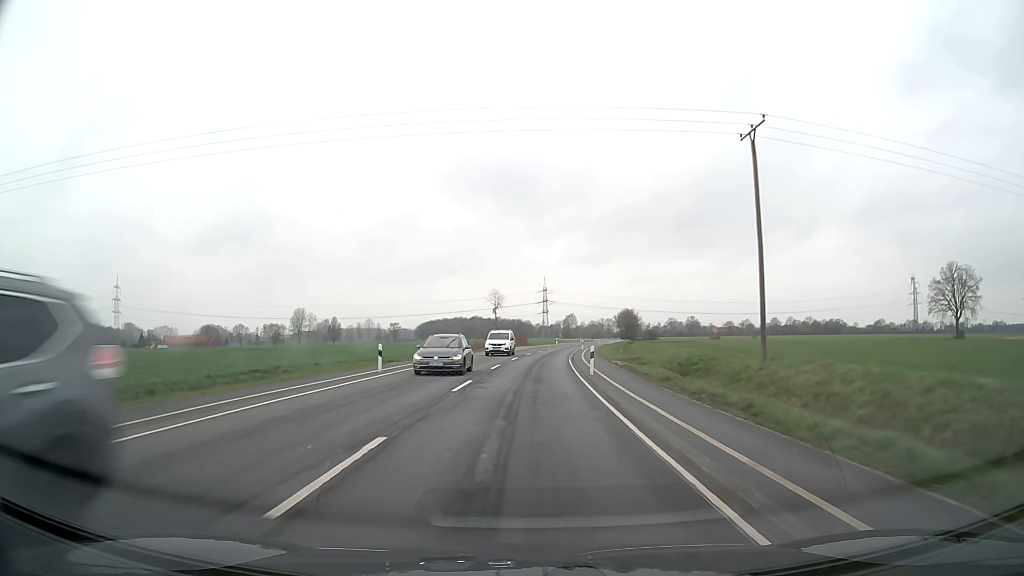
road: secondary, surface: asphalt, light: Day
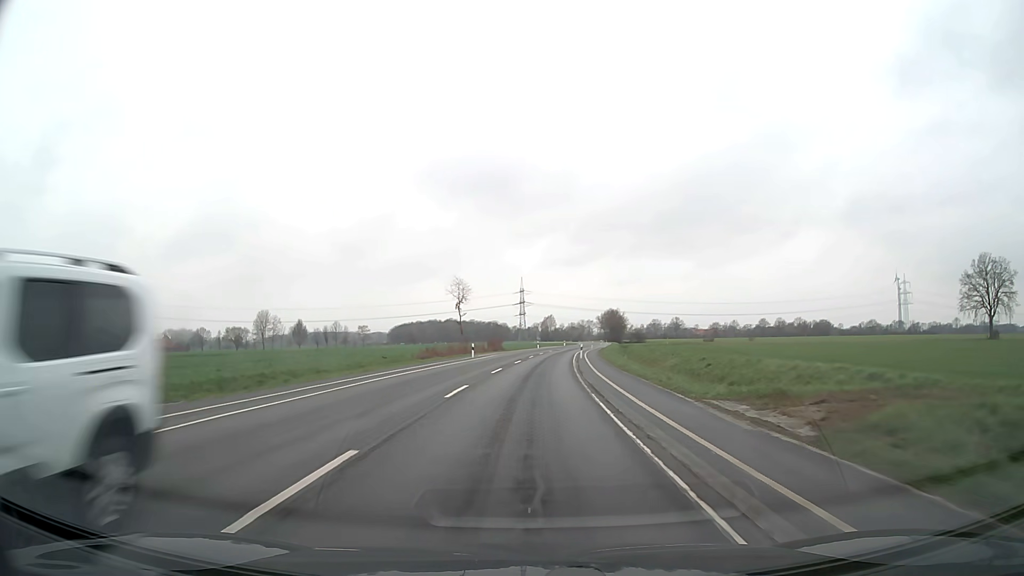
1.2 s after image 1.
(+0.4, +25.0) m; +2°
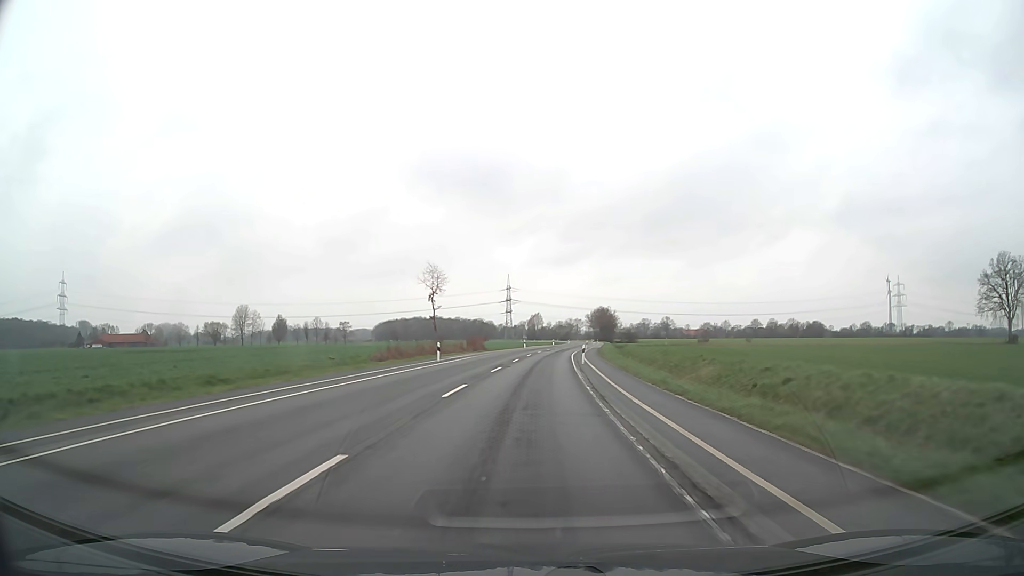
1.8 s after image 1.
(+0.1, +12.5) m; +1°
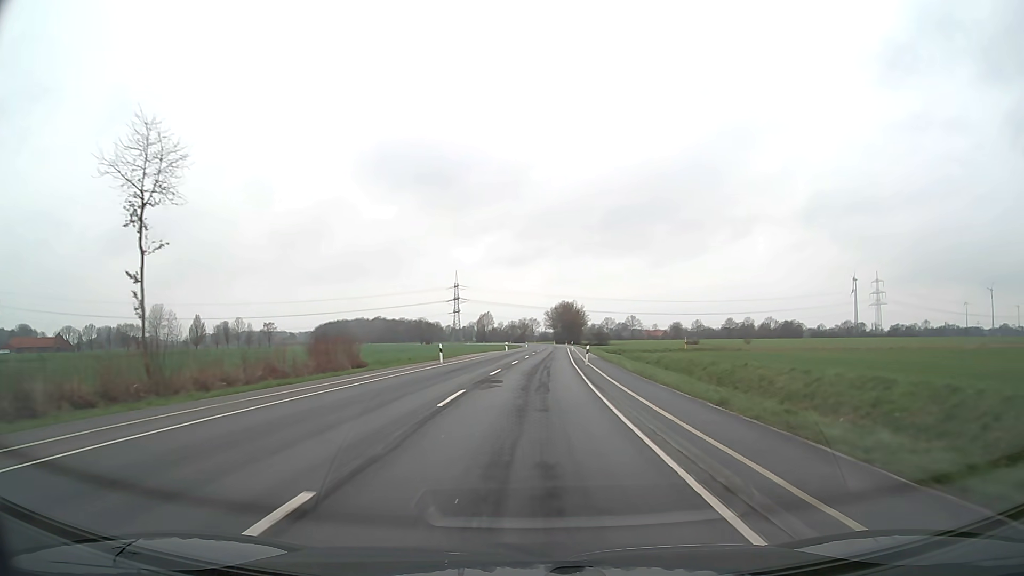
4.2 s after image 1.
(+1.8, +50.0) m; +4°
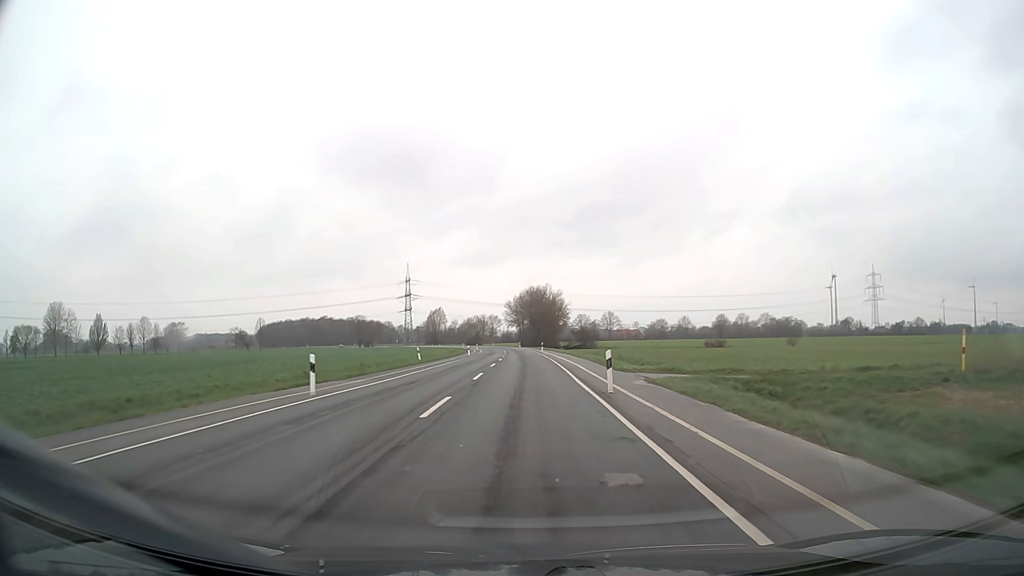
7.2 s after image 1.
(+2.3, +62.6) m; +3°
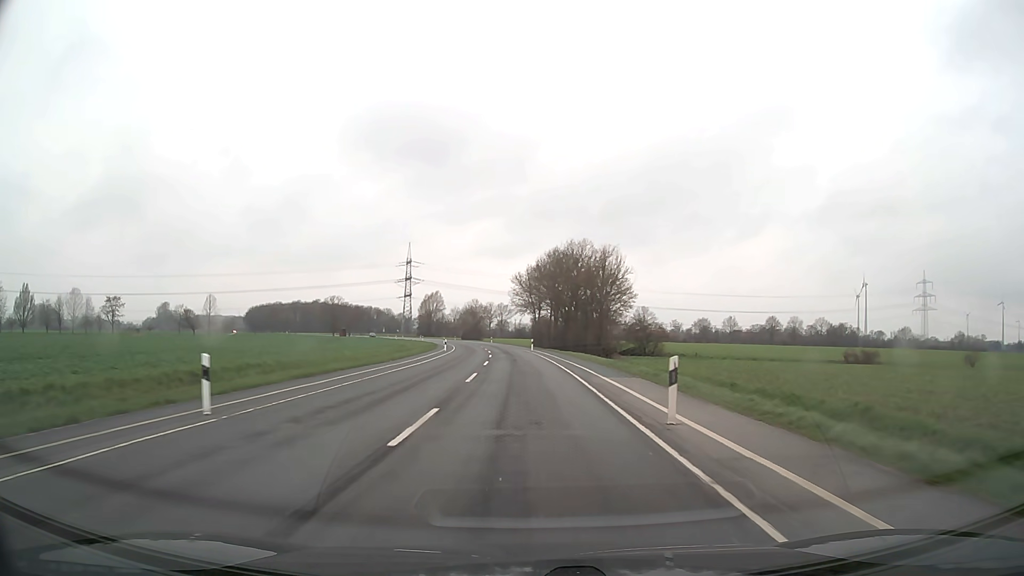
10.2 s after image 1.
(-0.5, +62.7) m; -1°
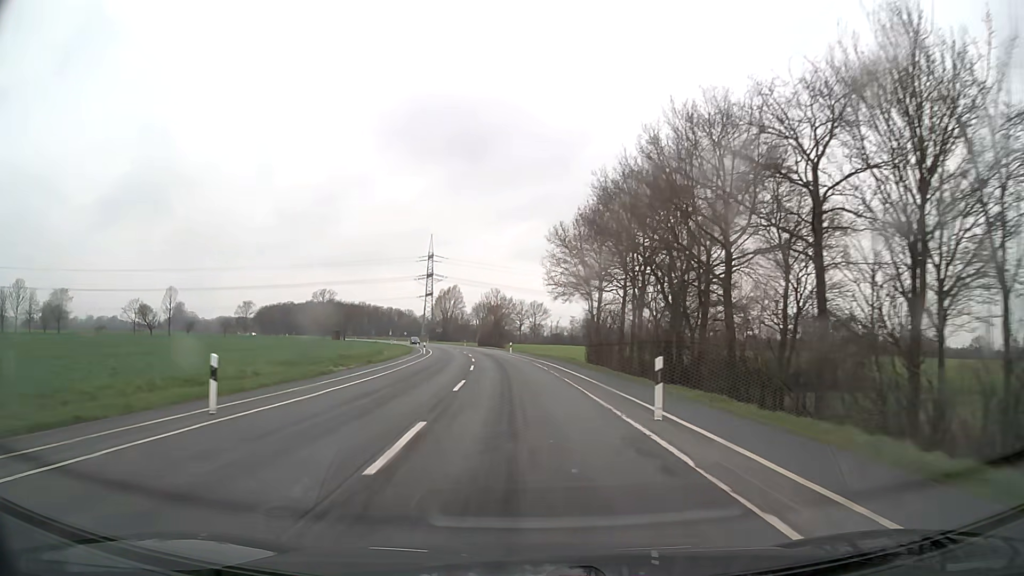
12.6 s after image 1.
(-1.2, +50.2) m; -3°
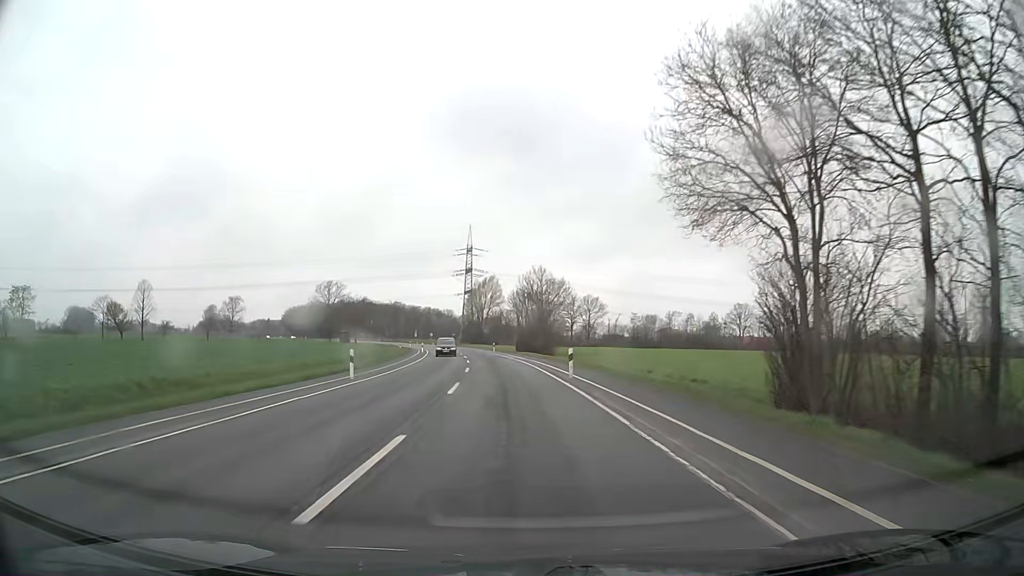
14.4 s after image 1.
(-1.3, +37.6) m; -4°
(0, +10) (0, +20) (-1, +30) (-2, +40) (-3, +50) (-4, +60) (-5, +70) (-6, +80) (-8, +90) (-10, +99) m
